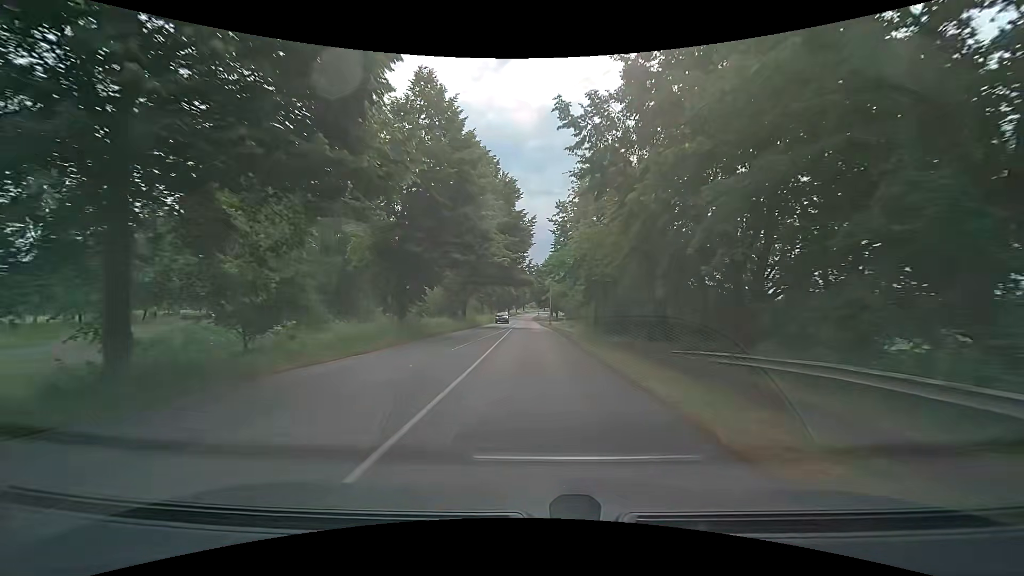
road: secondary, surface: asphalt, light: Day
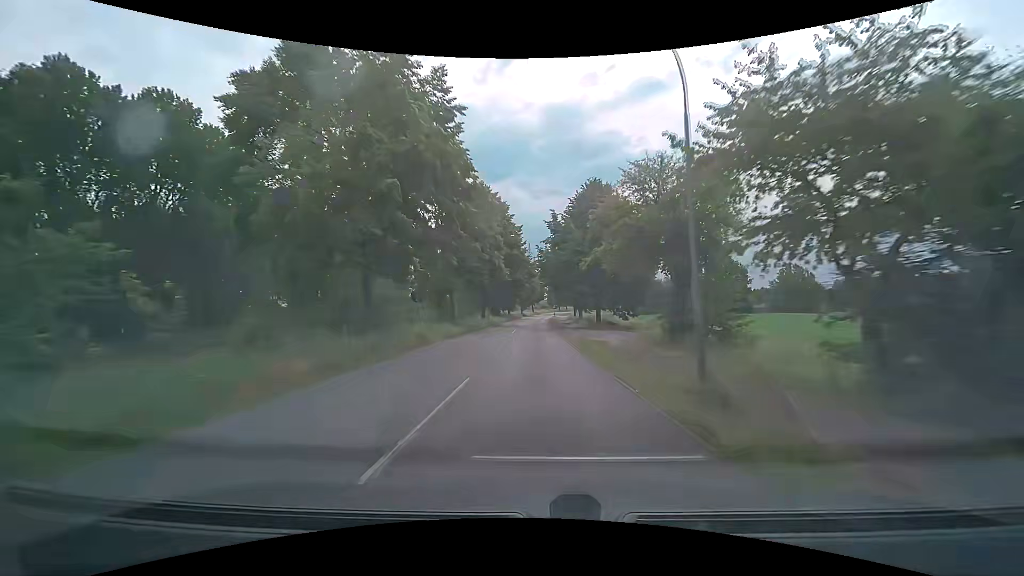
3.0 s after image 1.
(-0.5, +53.2) m; -1°
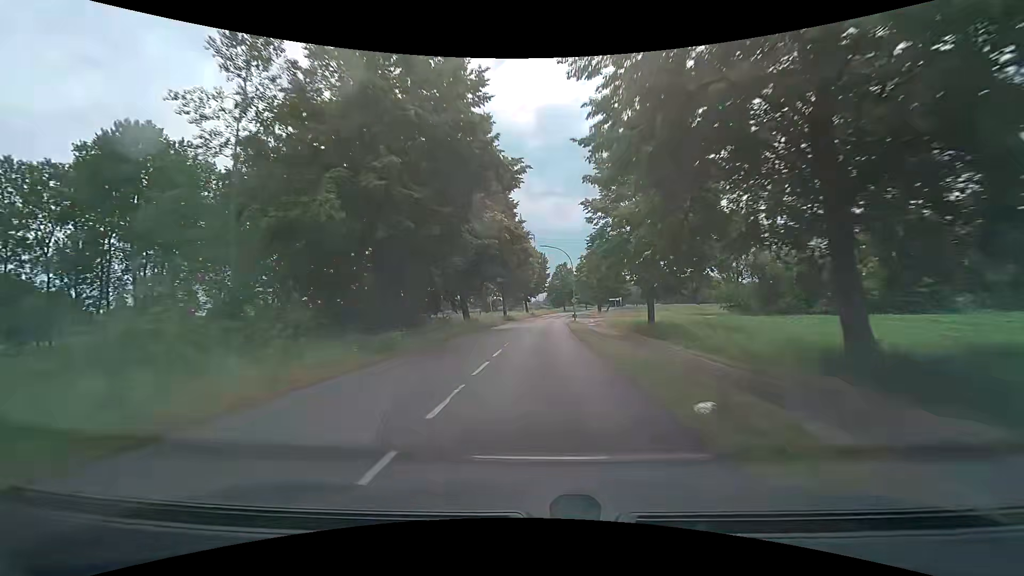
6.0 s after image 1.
(-0.5, +59.1) m; 0°
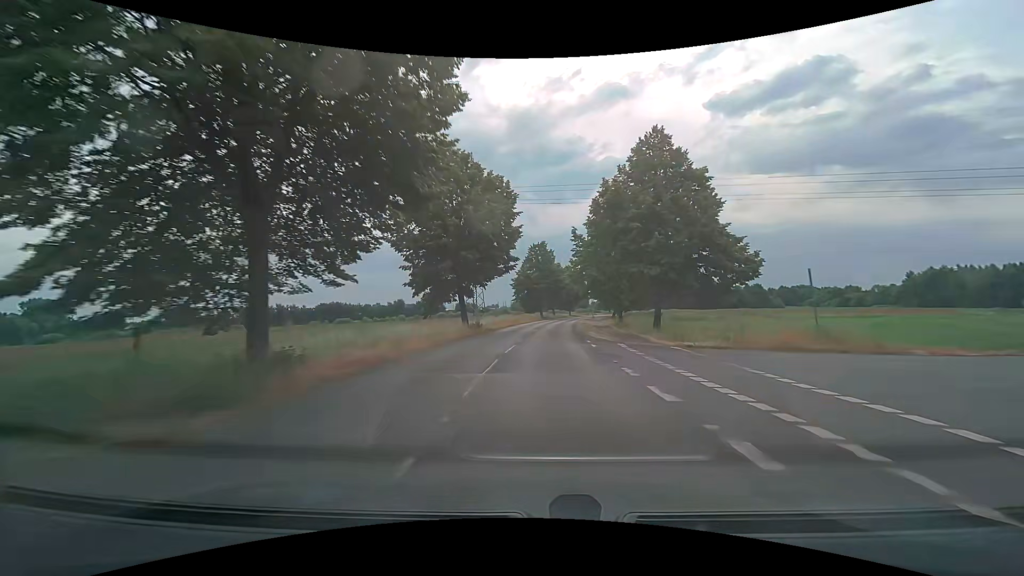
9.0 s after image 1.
(+1.3, +53.3) m; +3°
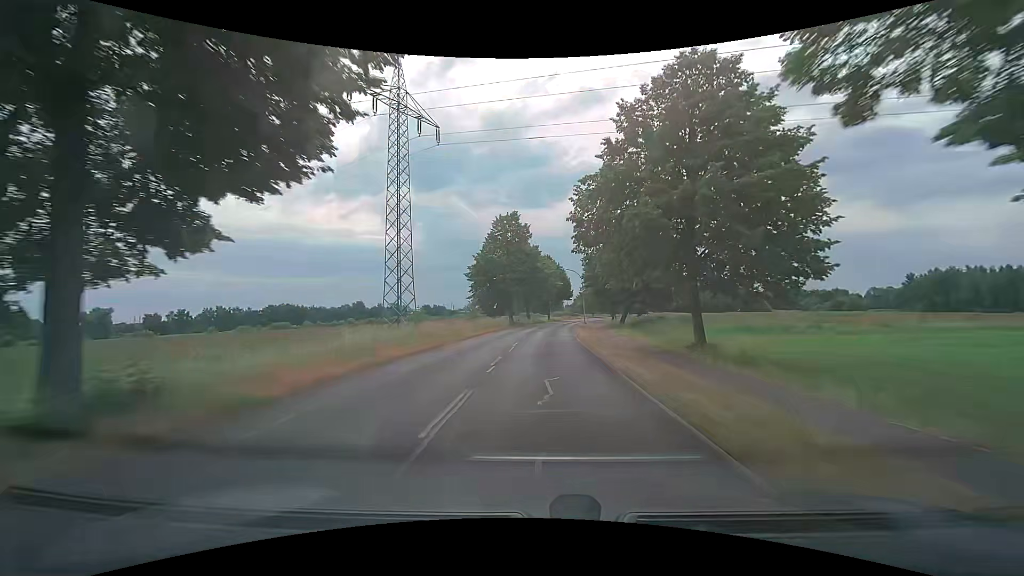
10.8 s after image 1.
(+0.8, +29.7) m; +4°
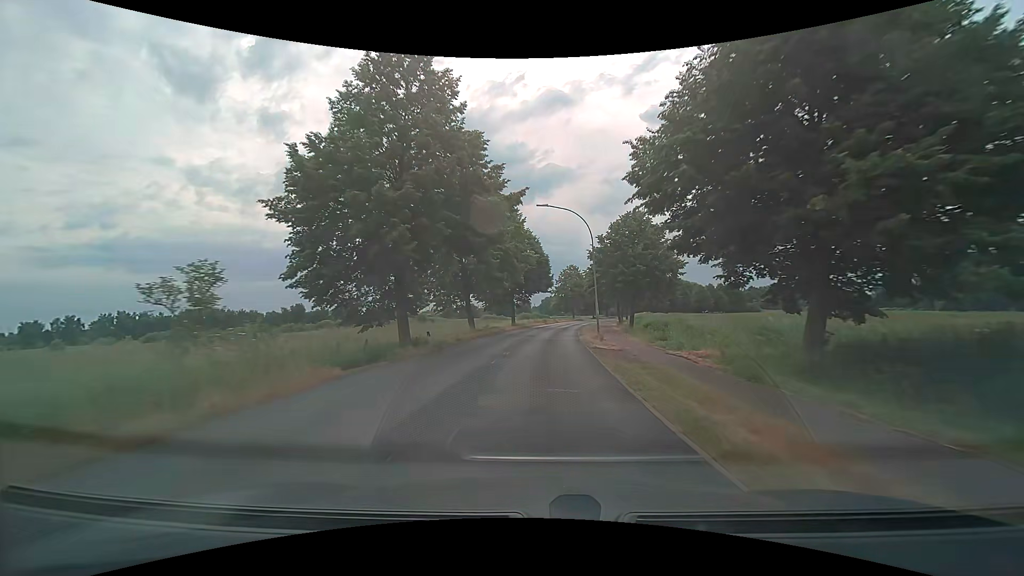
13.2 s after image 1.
(+1.0, +40.3) m; +3°
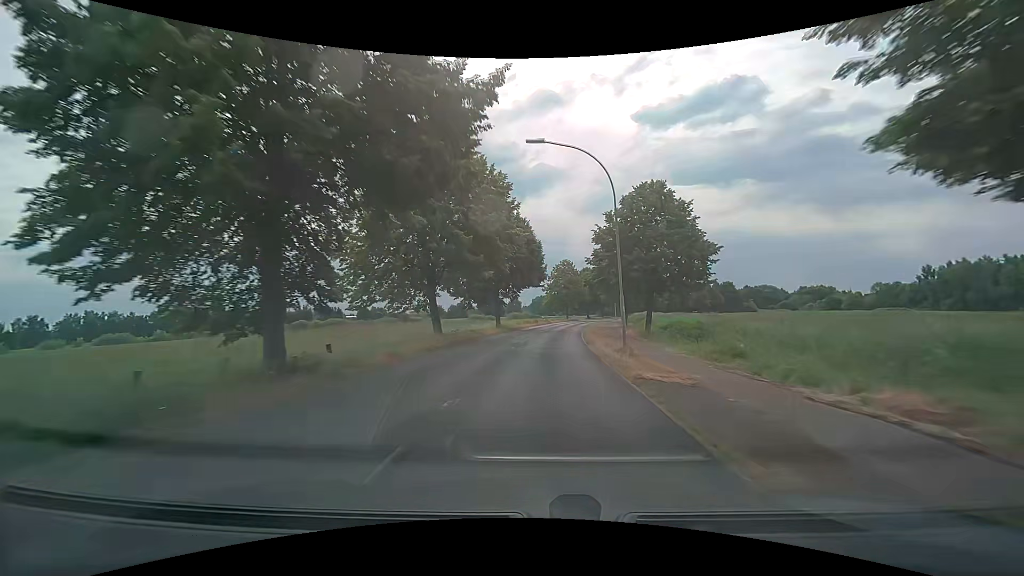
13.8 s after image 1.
(+0.1, +10.4) m; +1°
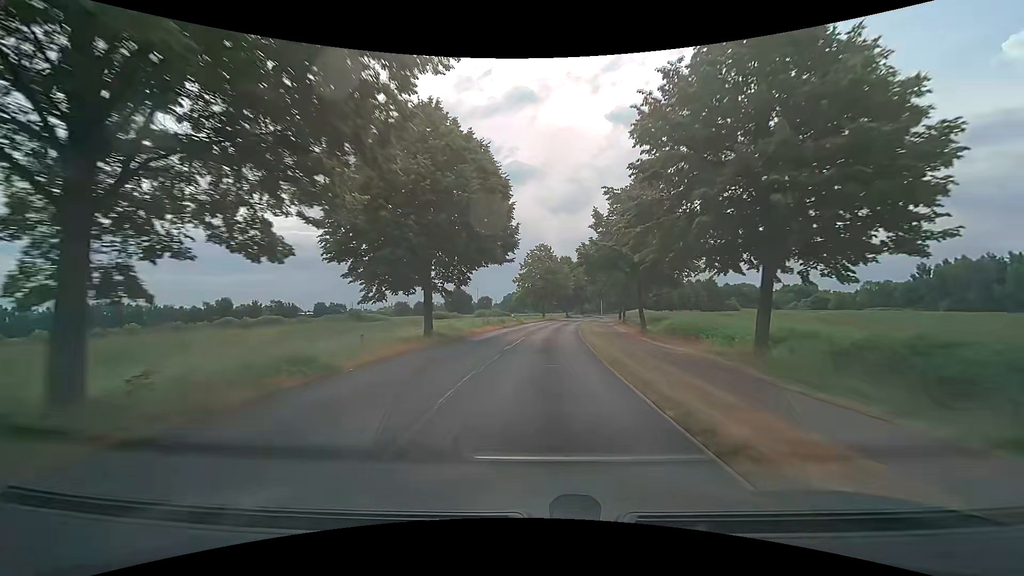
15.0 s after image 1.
(+0.7, +21.2) m; +4°
